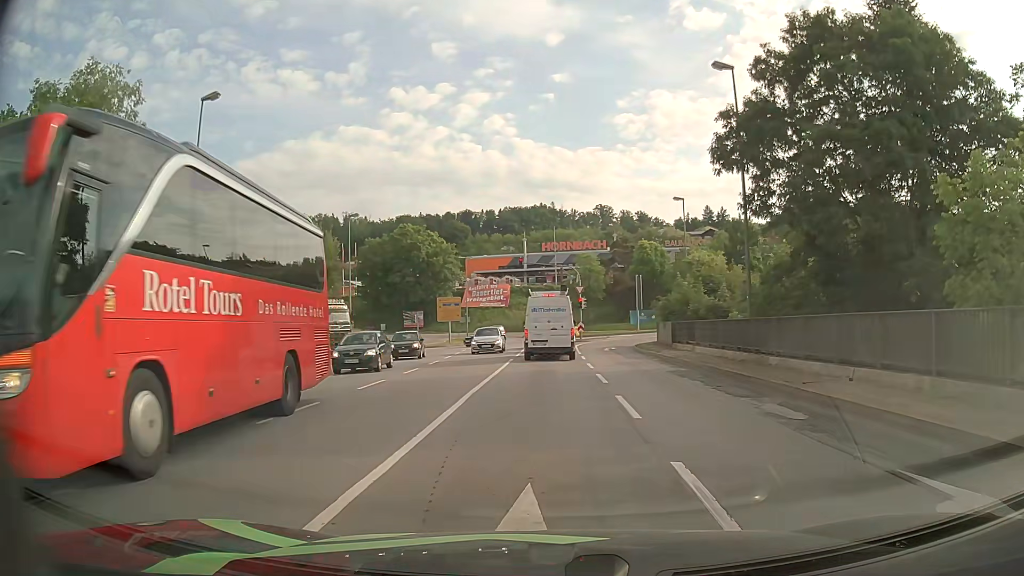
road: primary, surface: asphalt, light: Day
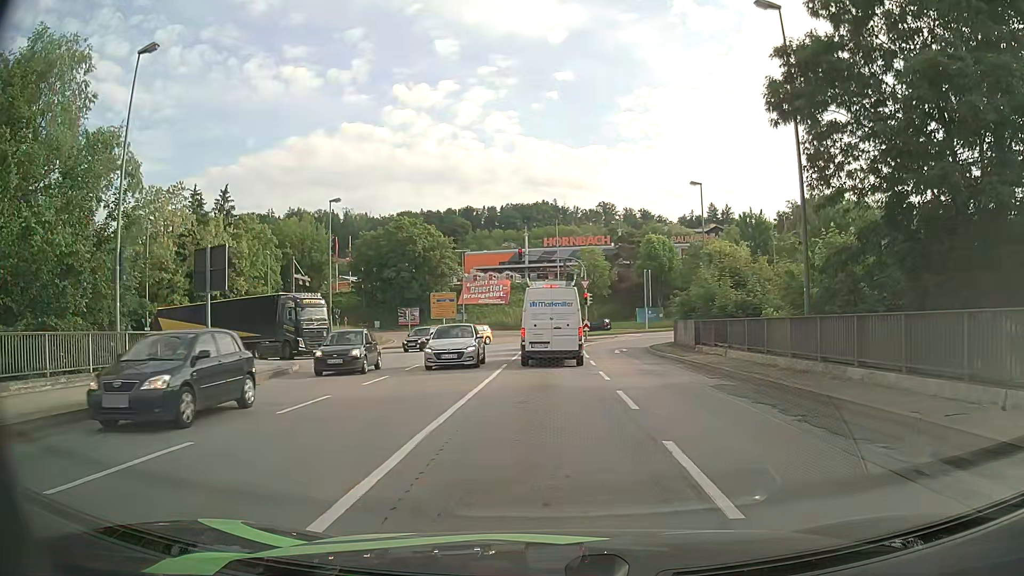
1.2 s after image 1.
(-0.1, +5.0) m; 0°
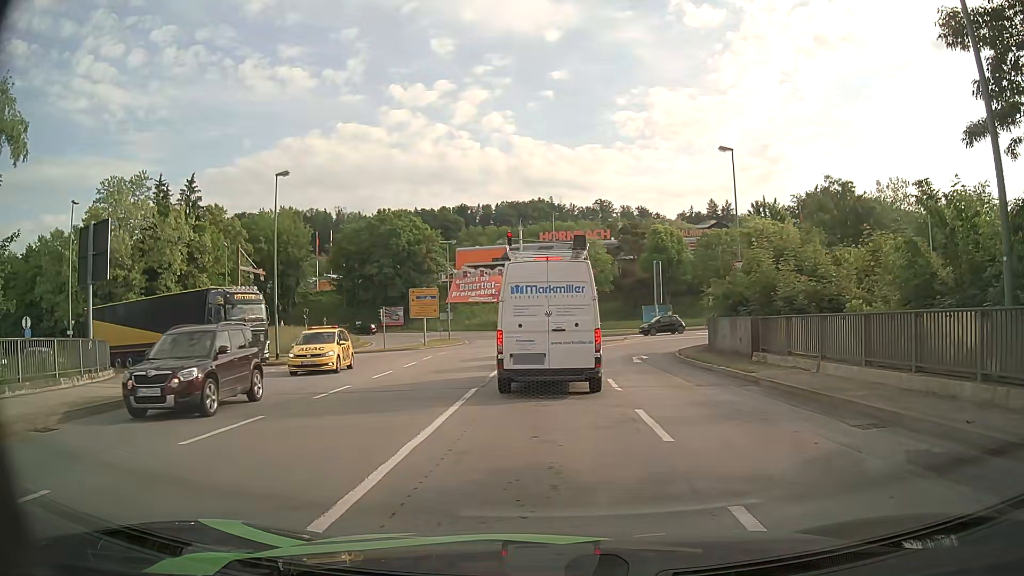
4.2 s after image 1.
(-0.1, +8.6) m; 0°
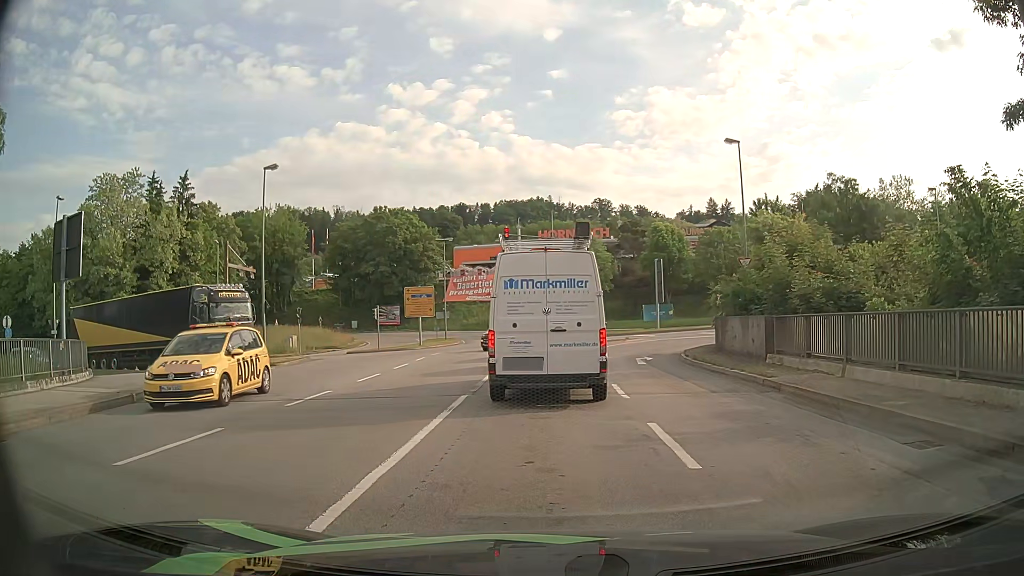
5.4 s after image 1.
(0.0, +1.4) m; +1°
